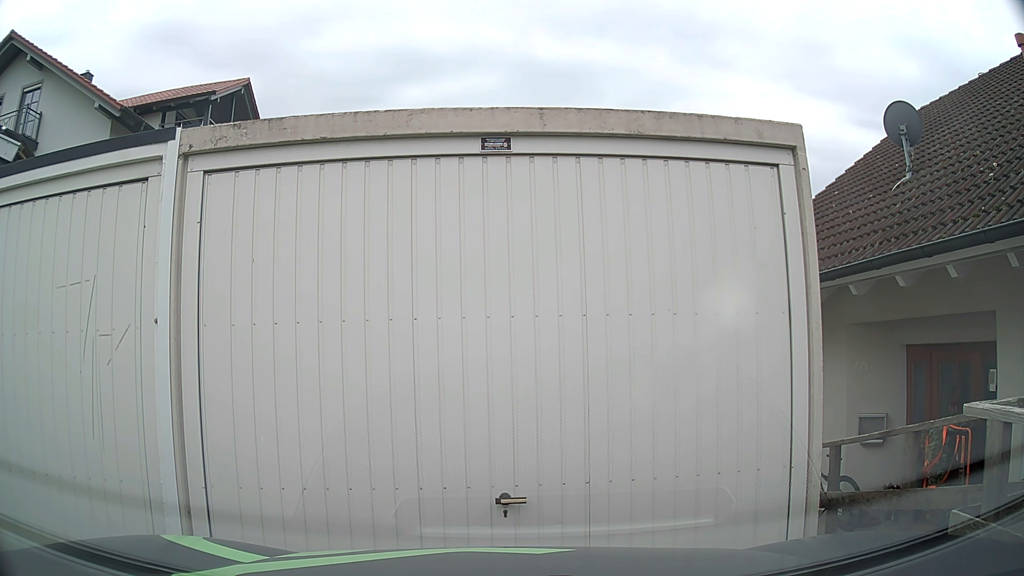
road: residential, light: Day
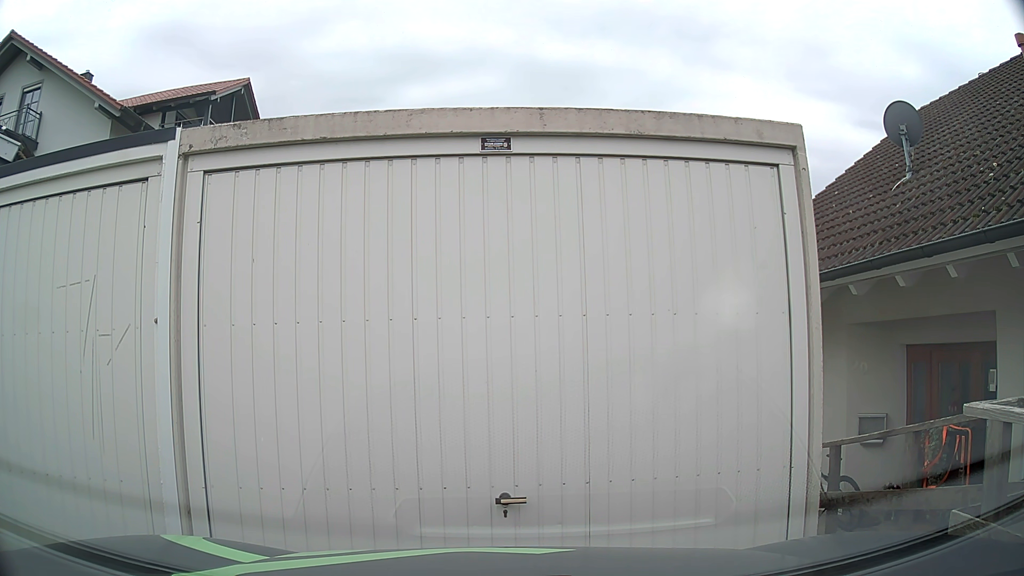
(0.0, 0.0) m; 0°
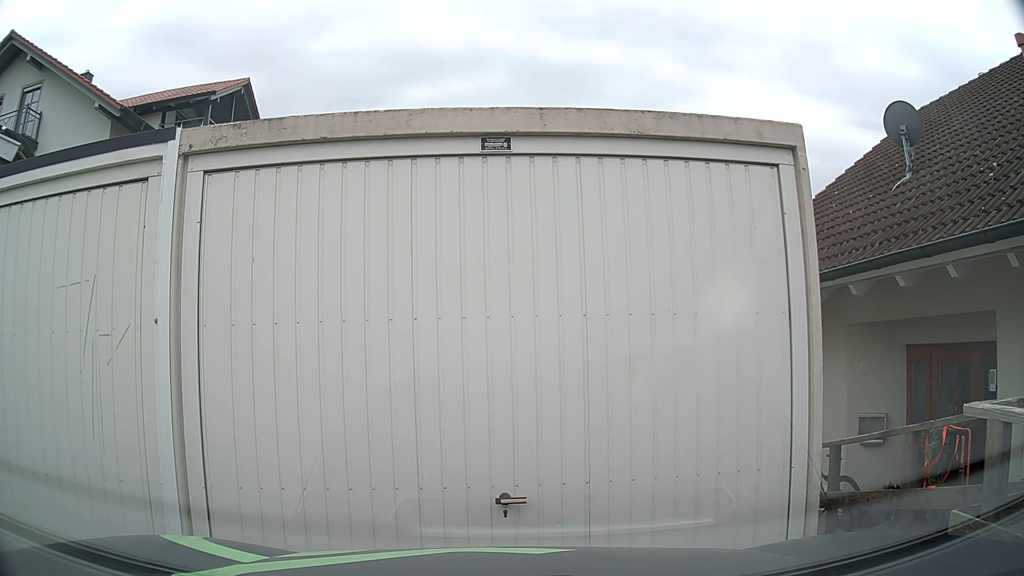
(0.0, 0.0) m; 0°
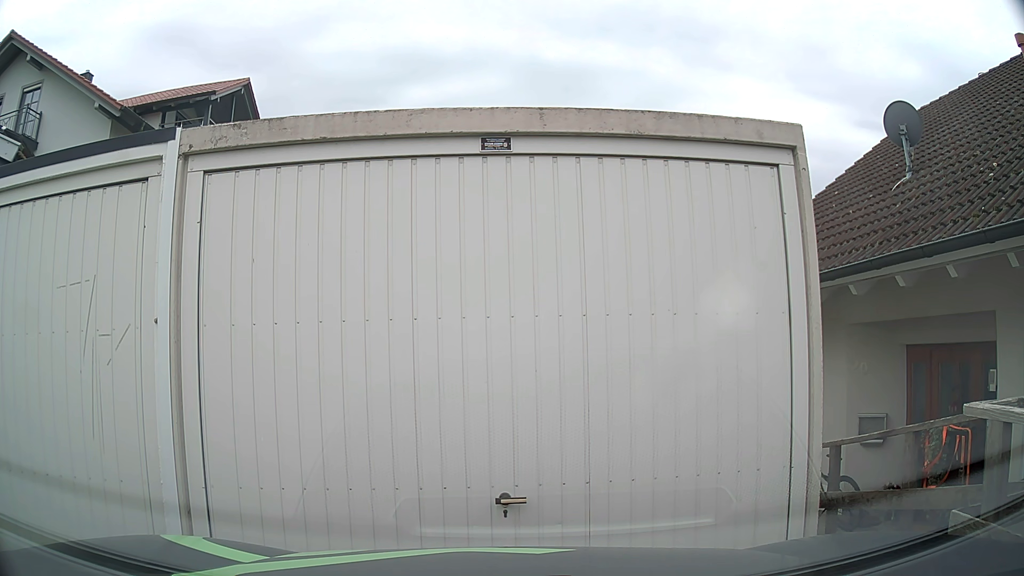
(0.0, 0.0) m; 0°
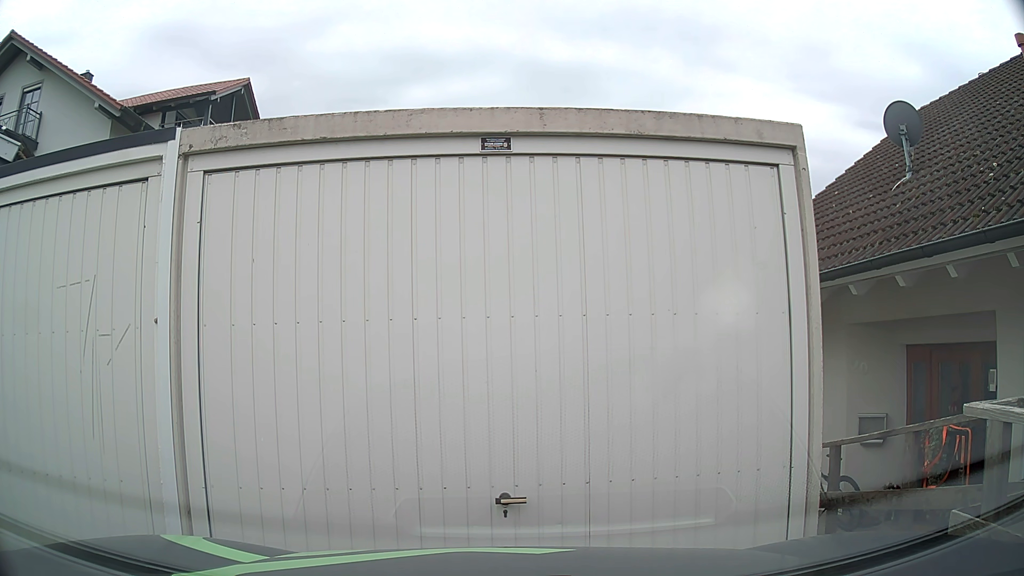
(0.0, 0.0) m; 0°
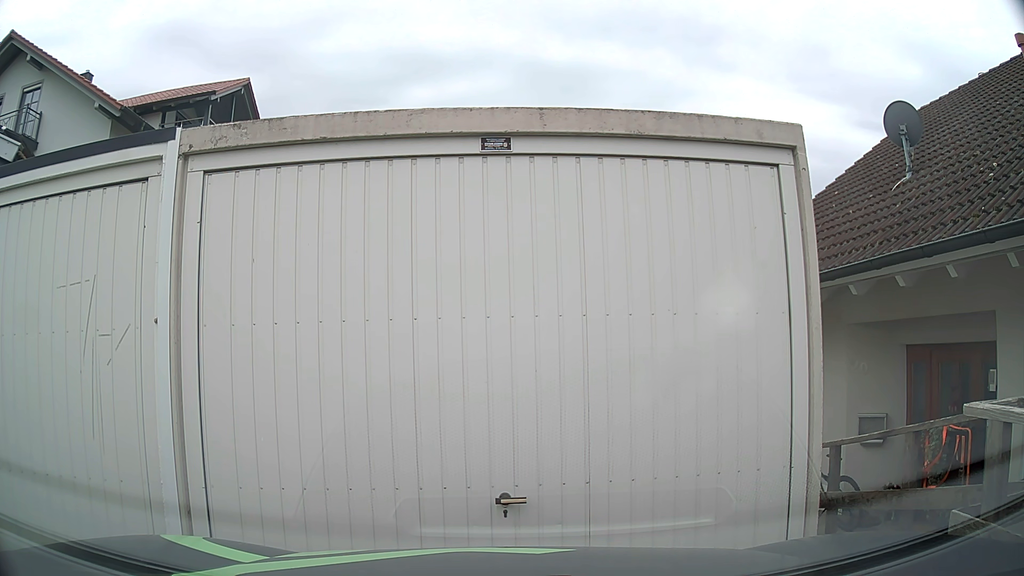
(0.0, 0.0) m; 0°
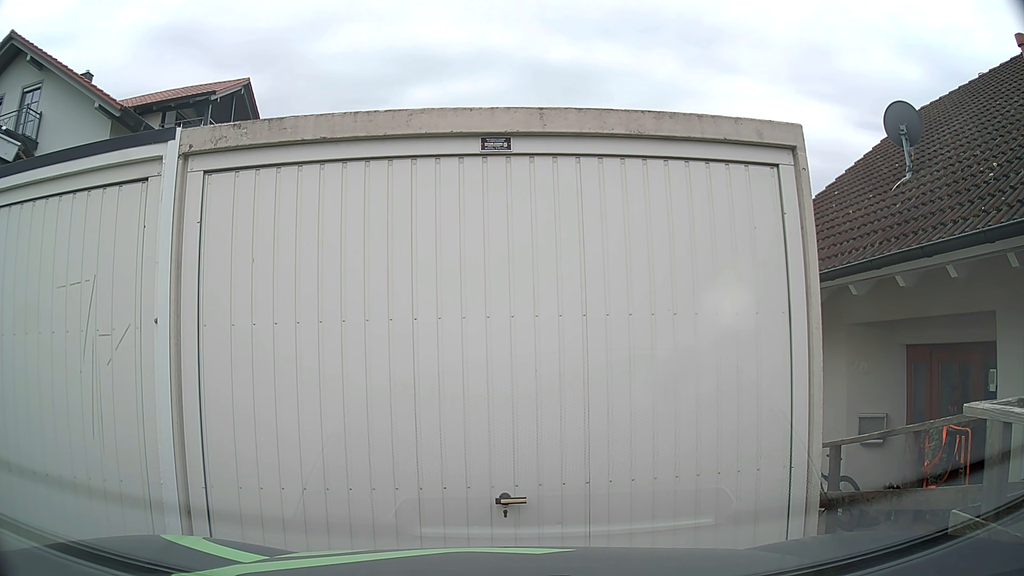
(0.0, 0.0) m; 0°
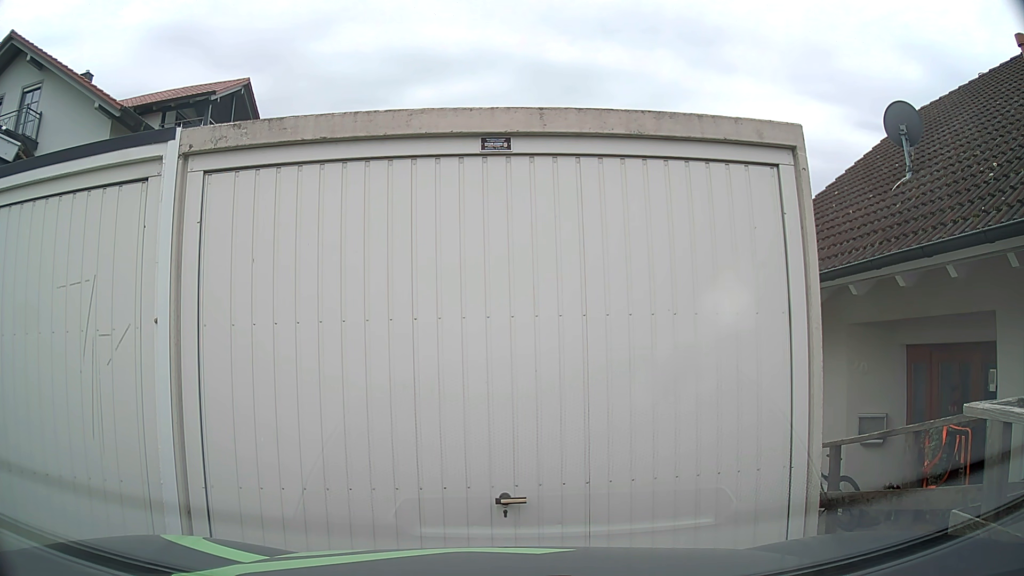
(0.0, 0.0) m; 0°
